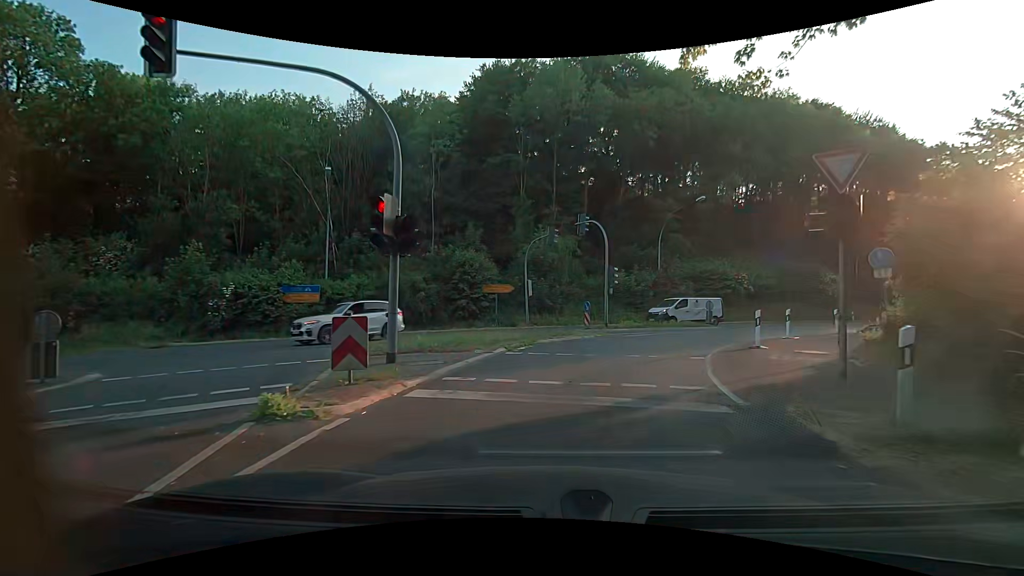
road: primary_link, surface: asphalt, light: Day
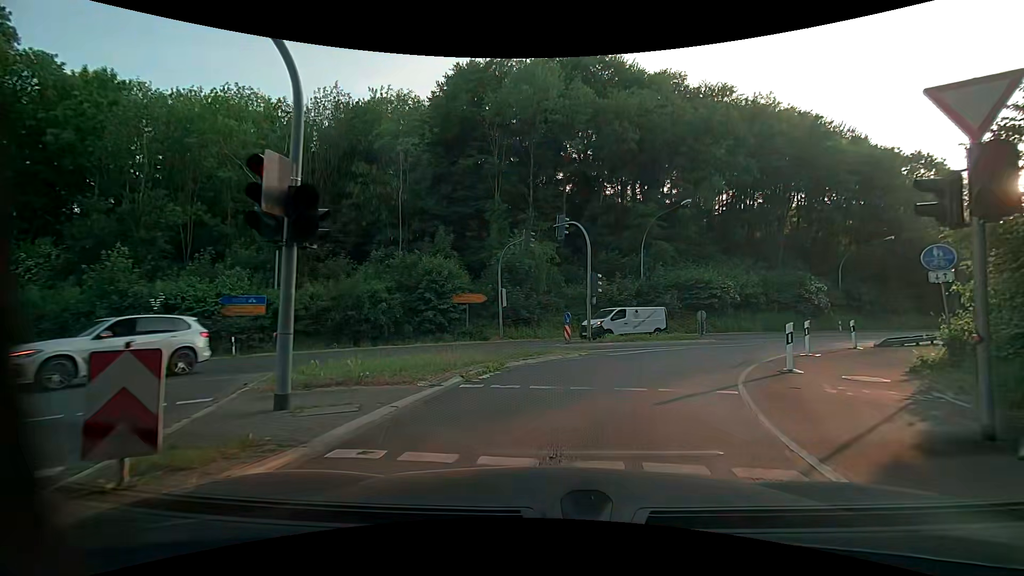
(0.0, +3.4) m; +2°
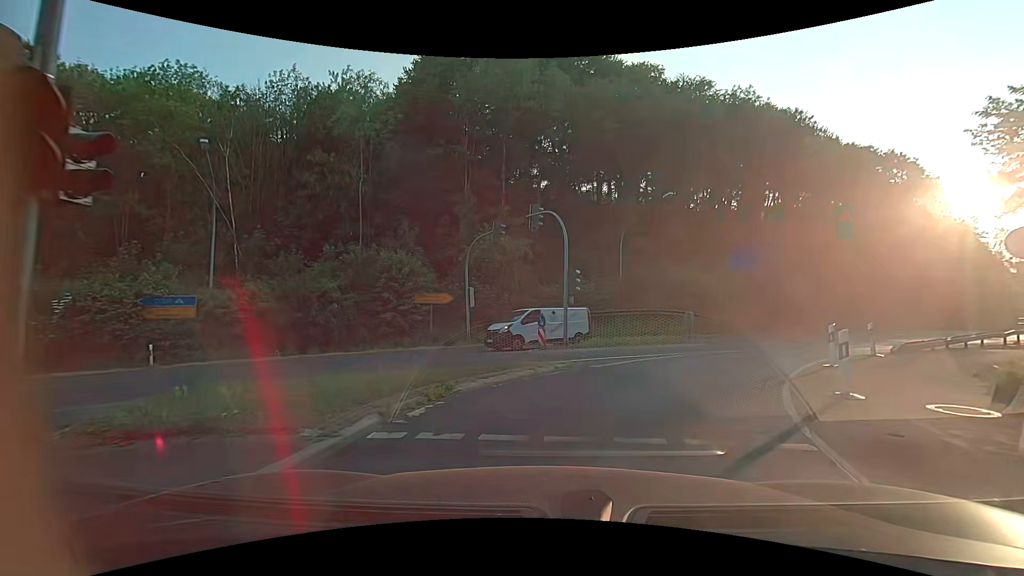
(+0.1, +3.2) m; +2°
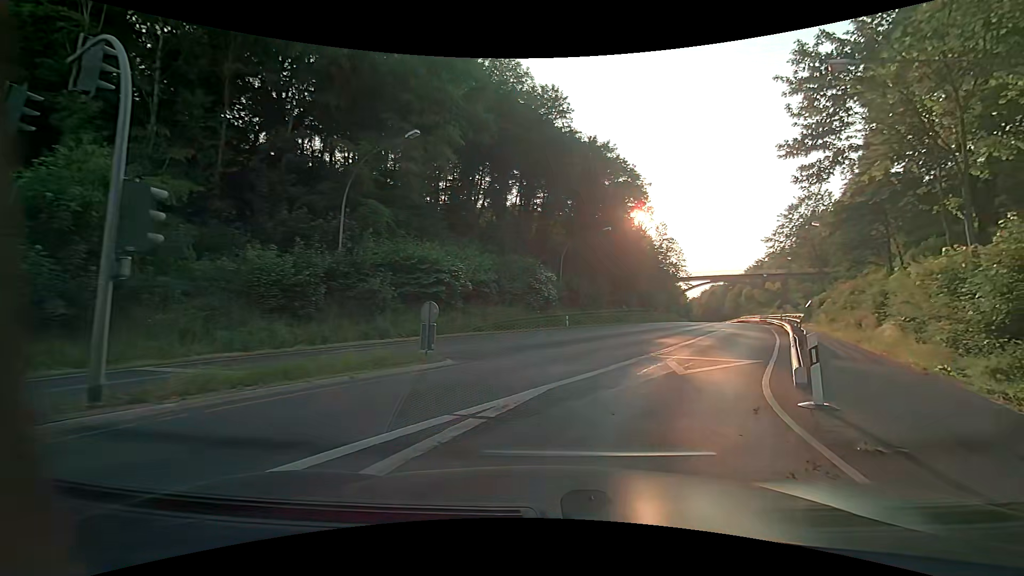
(+2.8, +12.6) m; +30°
